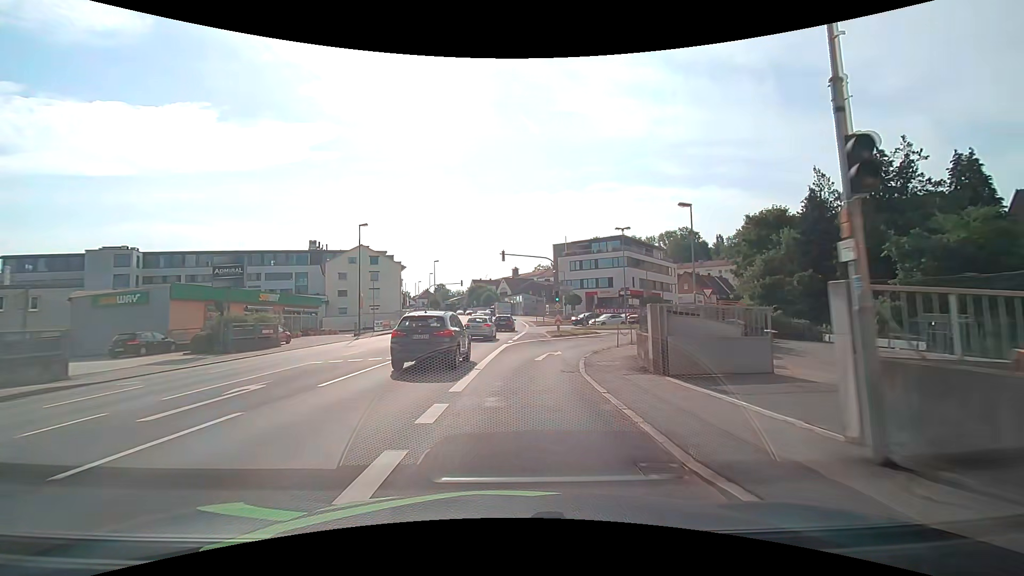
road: tertiary_link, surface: asphalt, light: Day
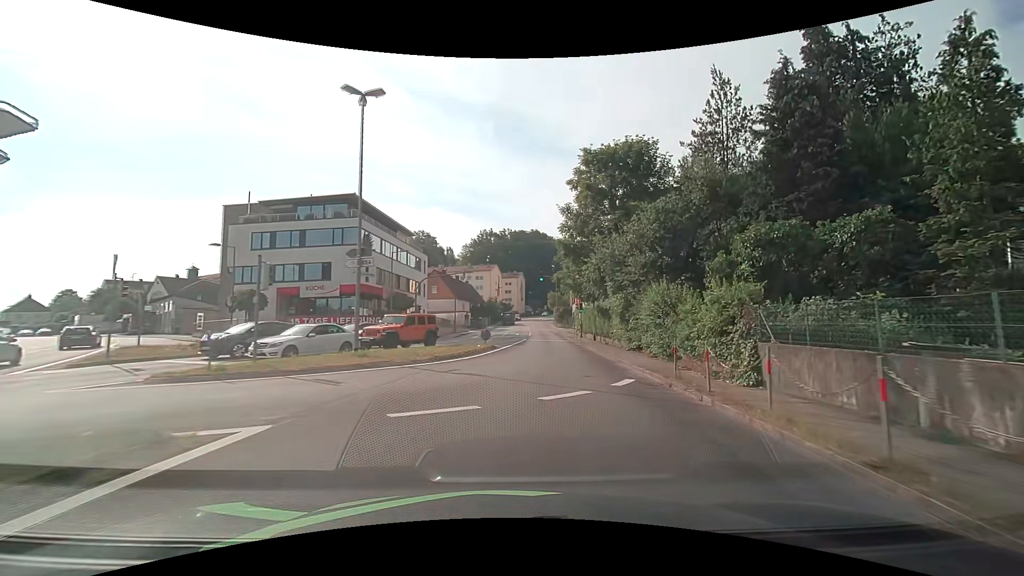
(+6.1, +33.1) m; +30°
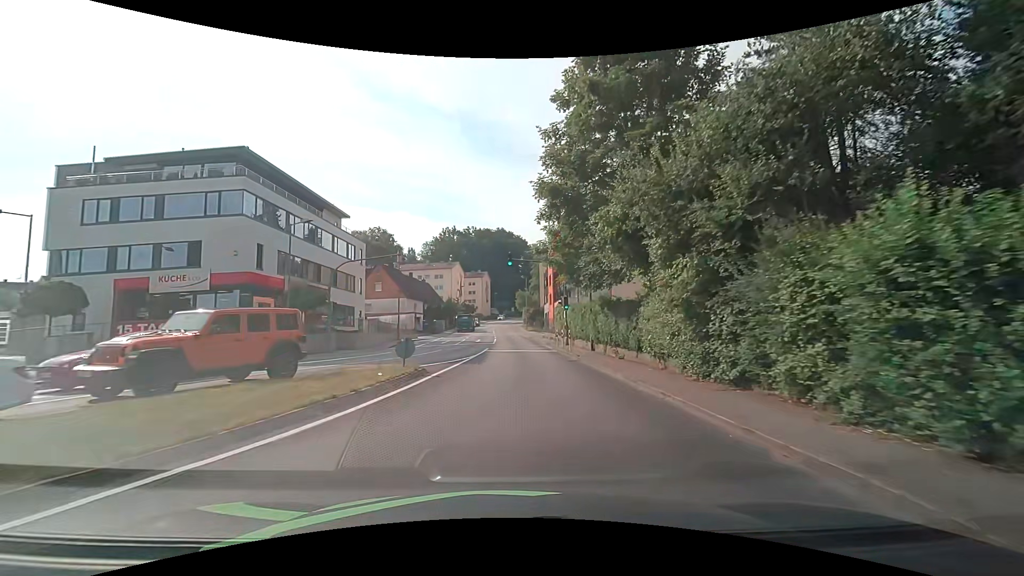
(+0.7, +13.5) m; +4°
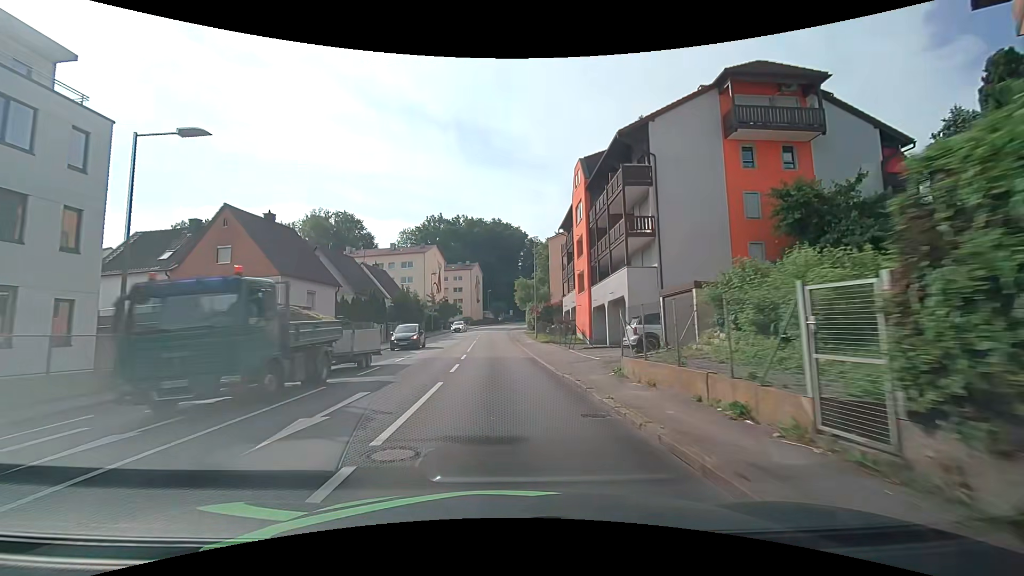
(+0.5, +35.0) m; 0°
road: tertiary
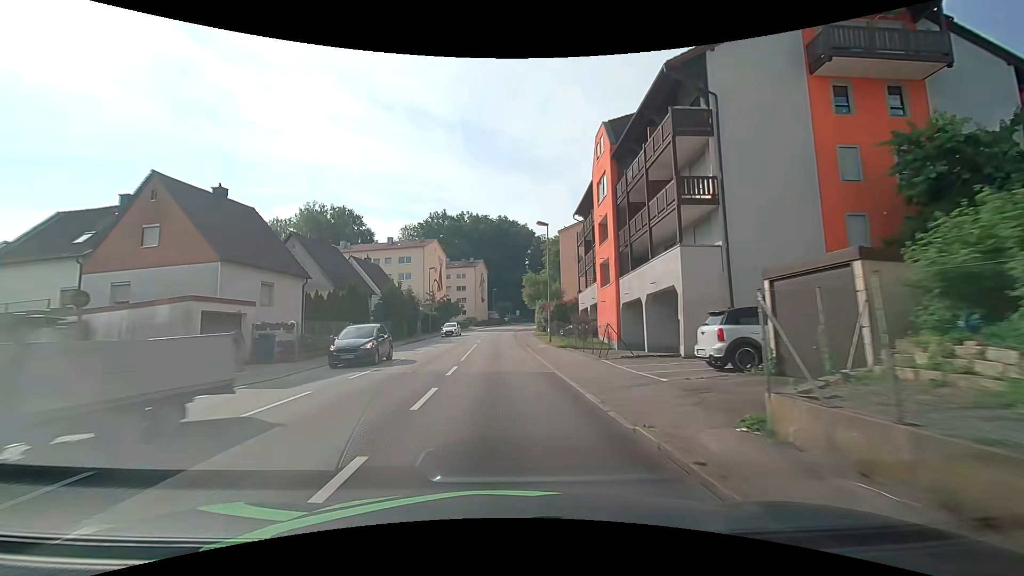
(-0.1, +7.2) m; -1°
(0, +10) (0, +20) (0, +30) (0, +40) (0, +50) (0, +60) (0, +70) (+1, +80) (+3, +90) (+4, +100) m
